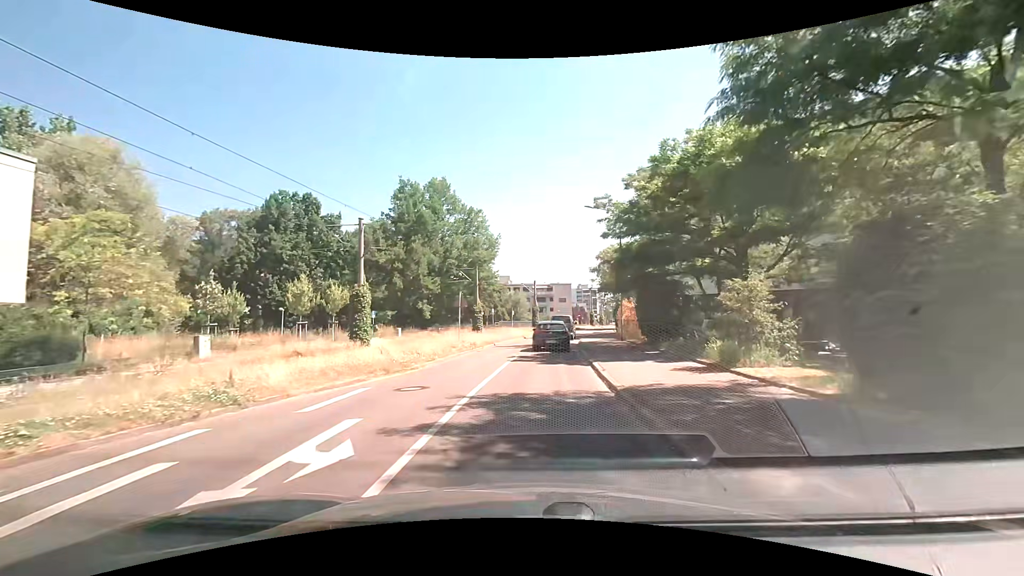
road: residential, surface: asphalt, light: Day
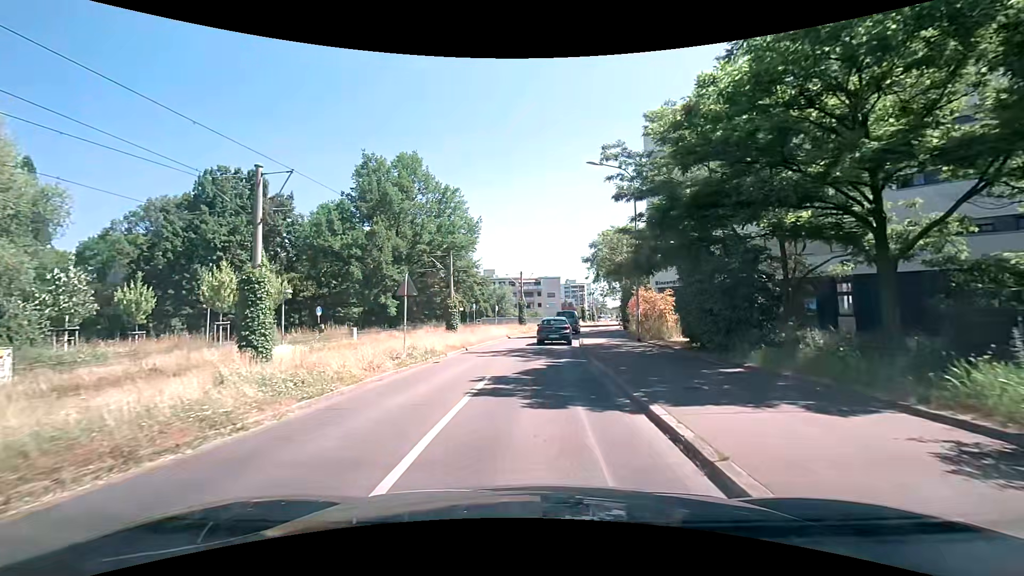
(+0.2, +8.9) m; +3°
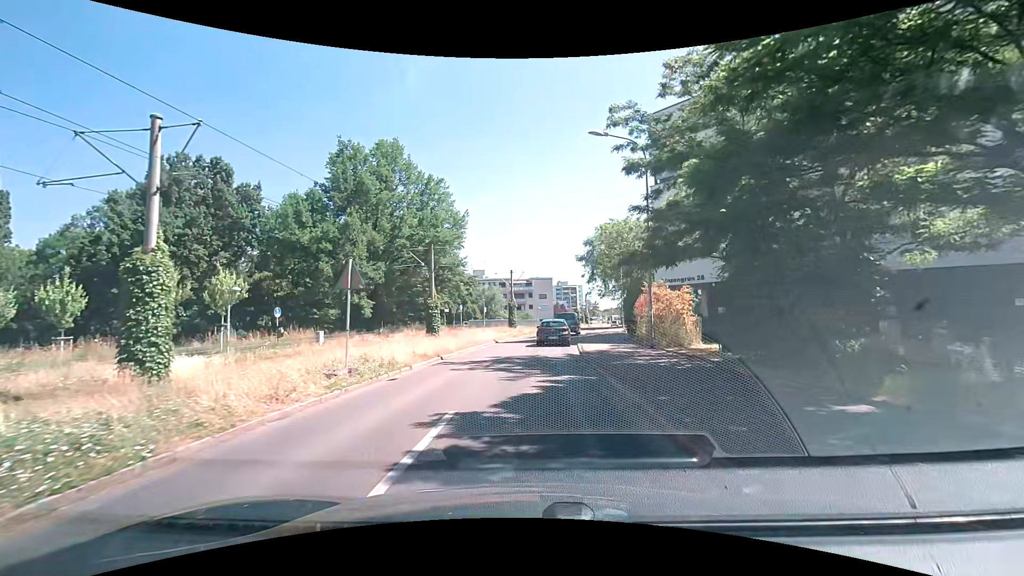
(-0.1, +4.5) m; 0°
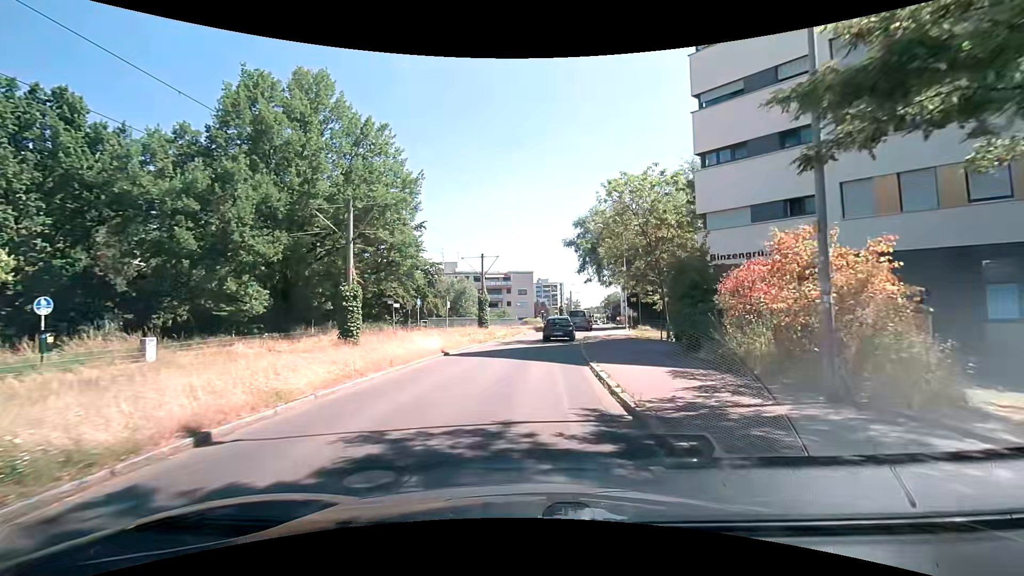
(+0.3, +13.5) m; +3°
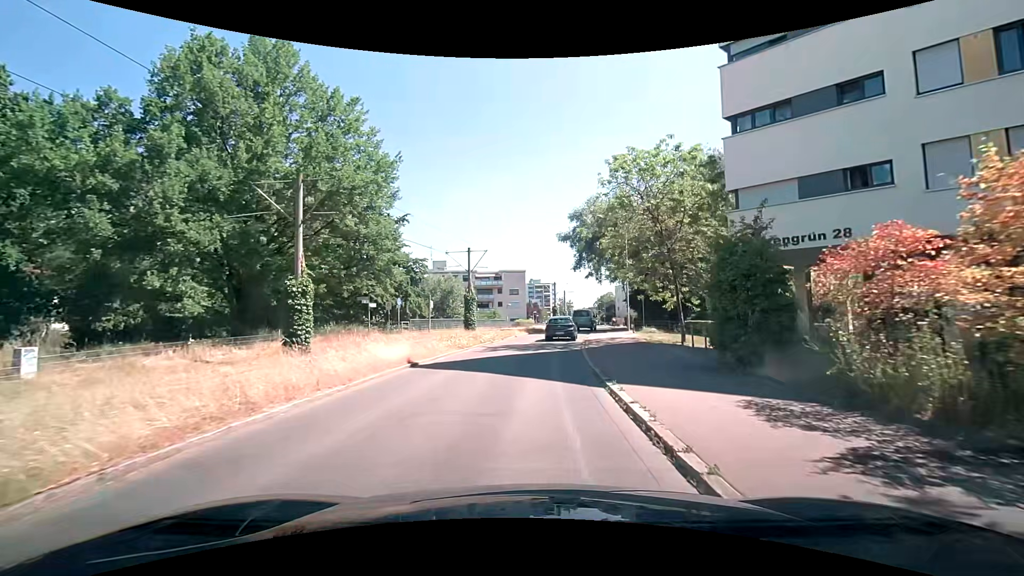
(0.0, +4.5) m; +1°
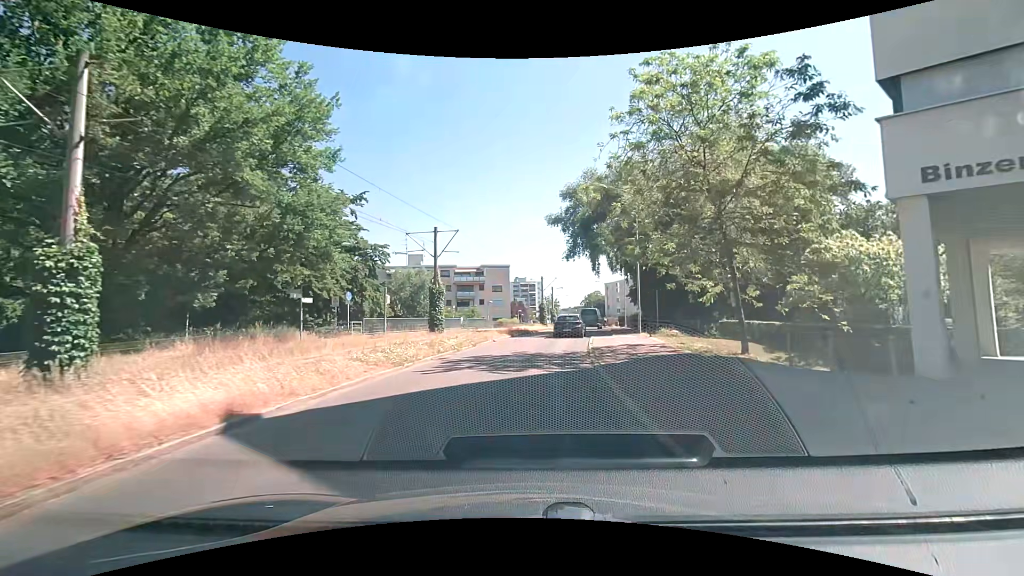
(0.0, +9.0) m; 0°
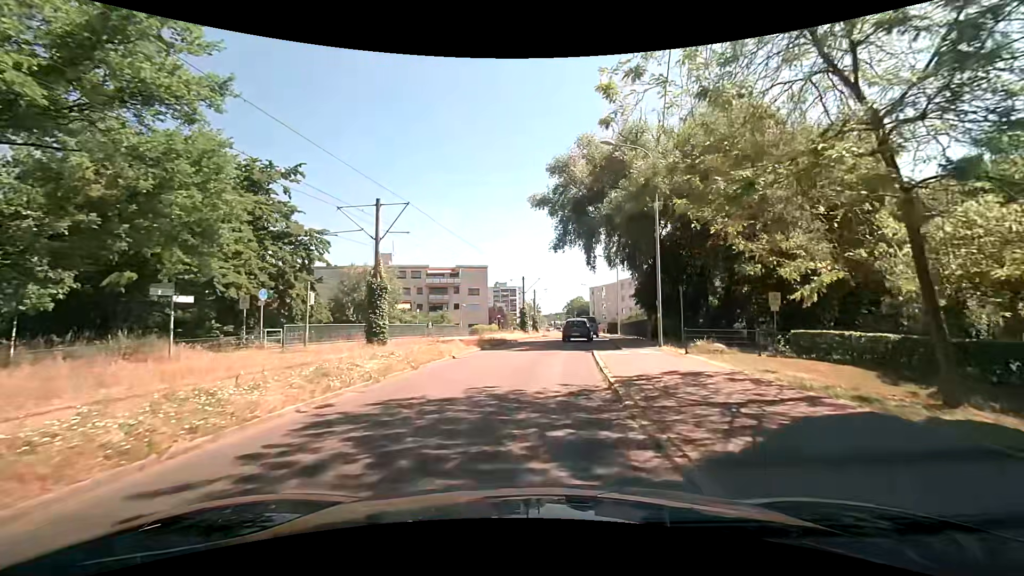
(+0.2, +9.0) m; +3°
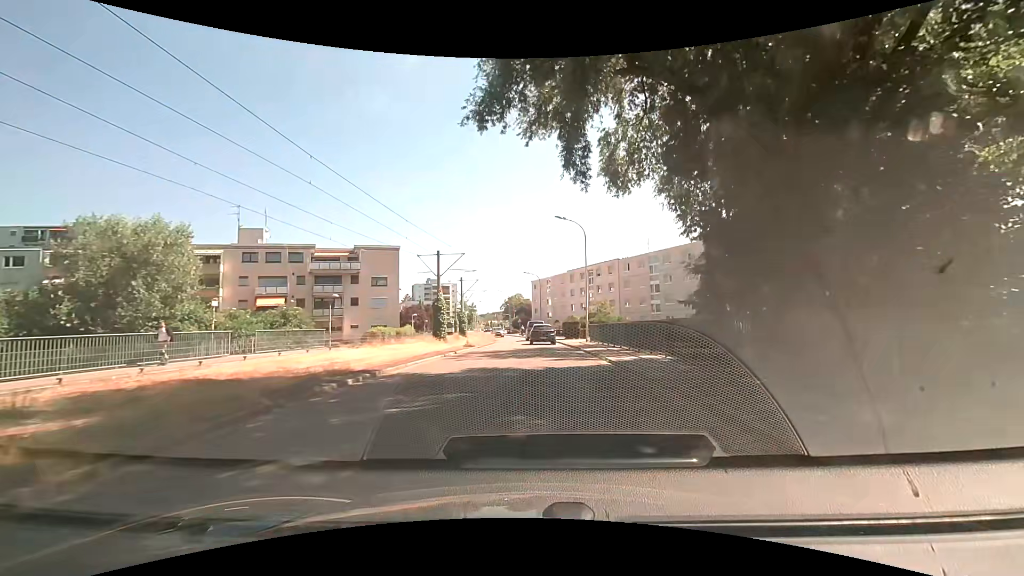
(+1.3, +22.0) m; +7°
(0, +10) (+1, +20) (+1, +30) (+1, +40) (+1, +50) (0, +60) (-1, +70) (-3, +80) (-4, +90) (-6, +99) m
